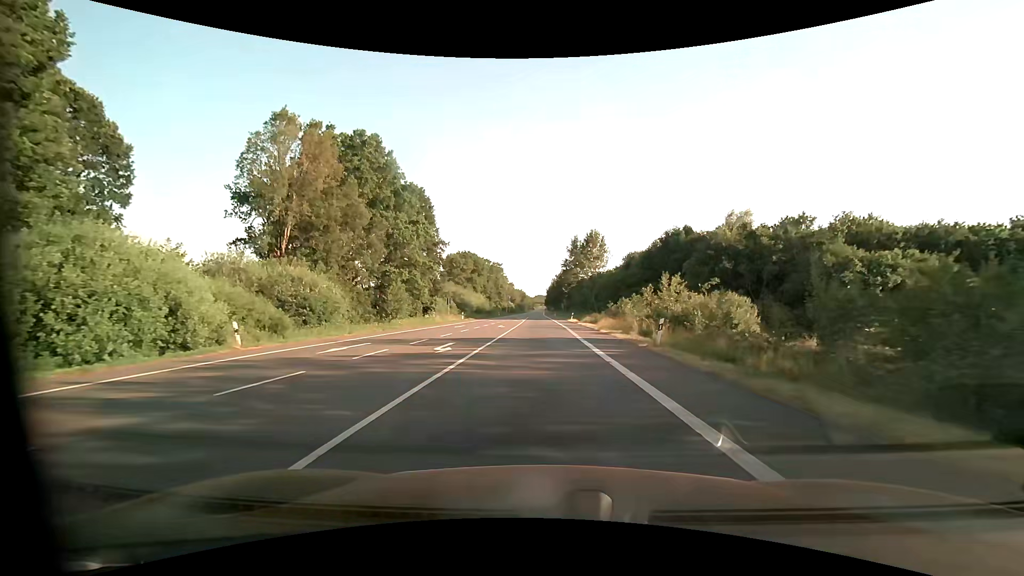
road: primary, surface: asphalt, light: Day
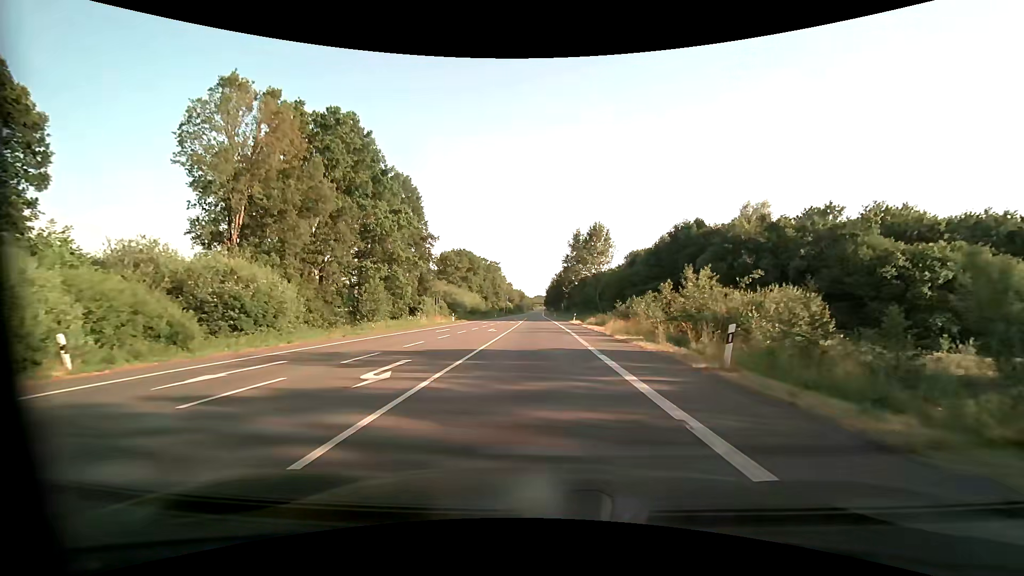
(0.0, +7.0) m; 0°
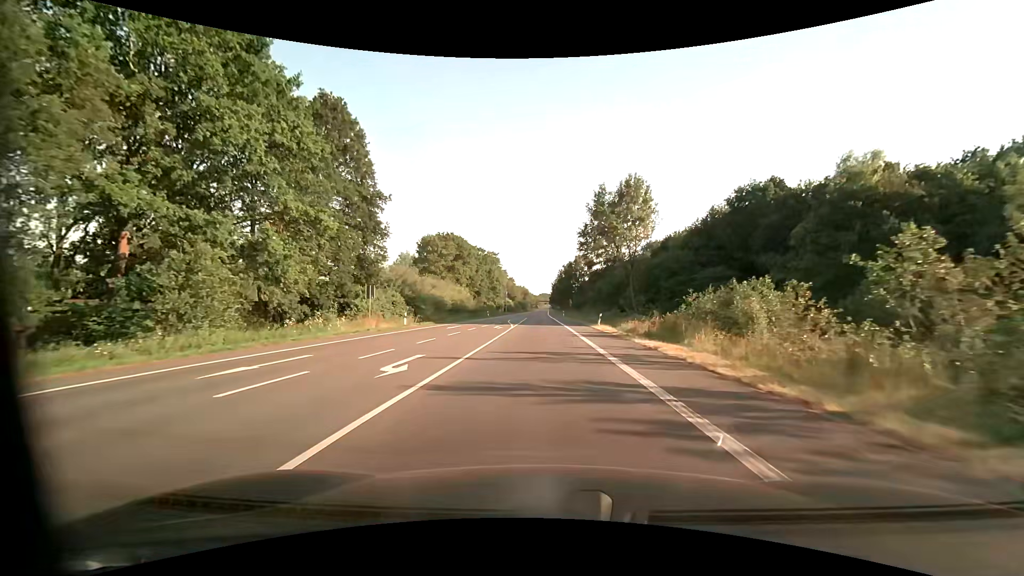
(0.0, +24.2) m; 0°
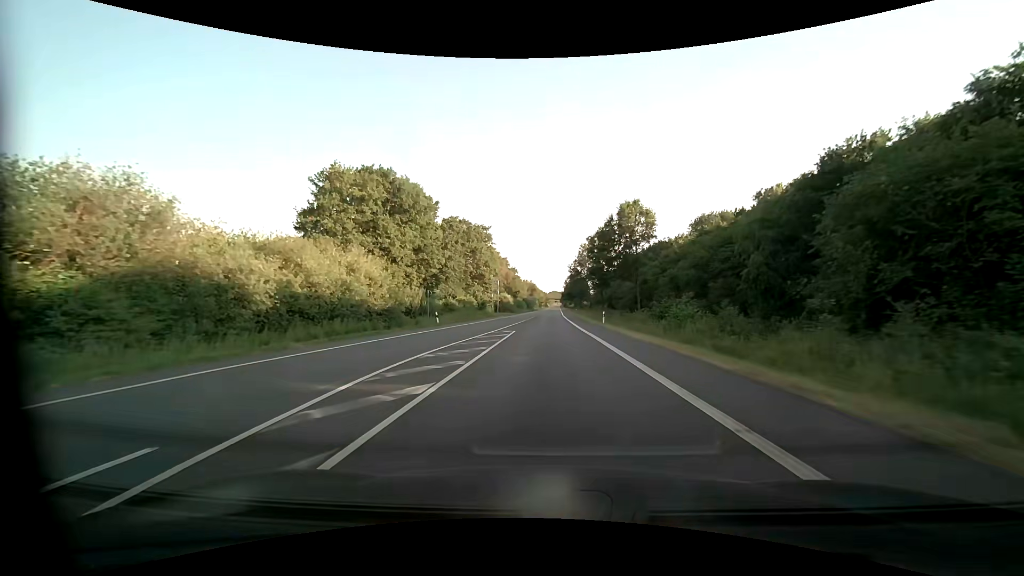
(-0.5, +48.8) m; -2°
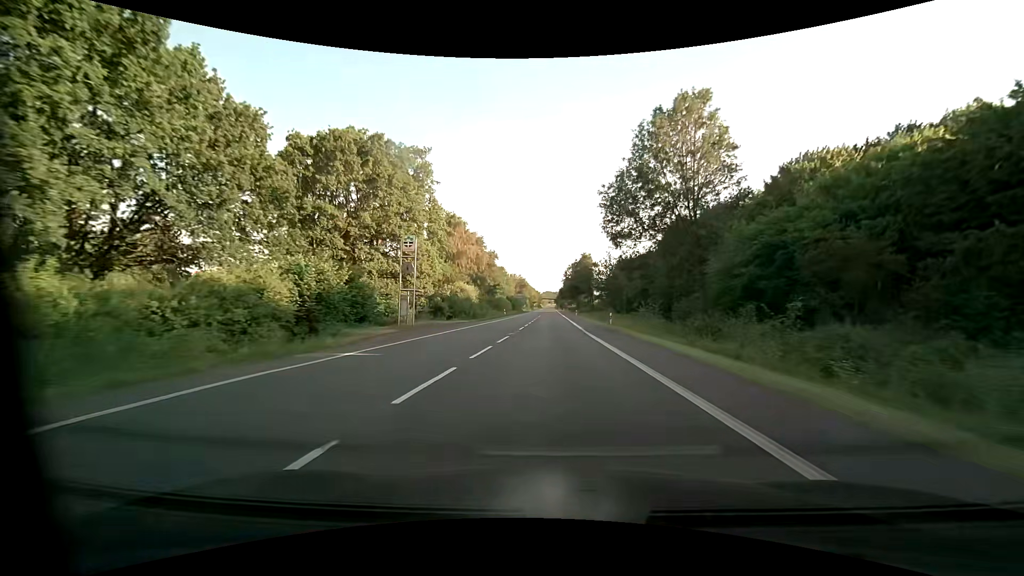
(+0.8, +53.4) m; +1°
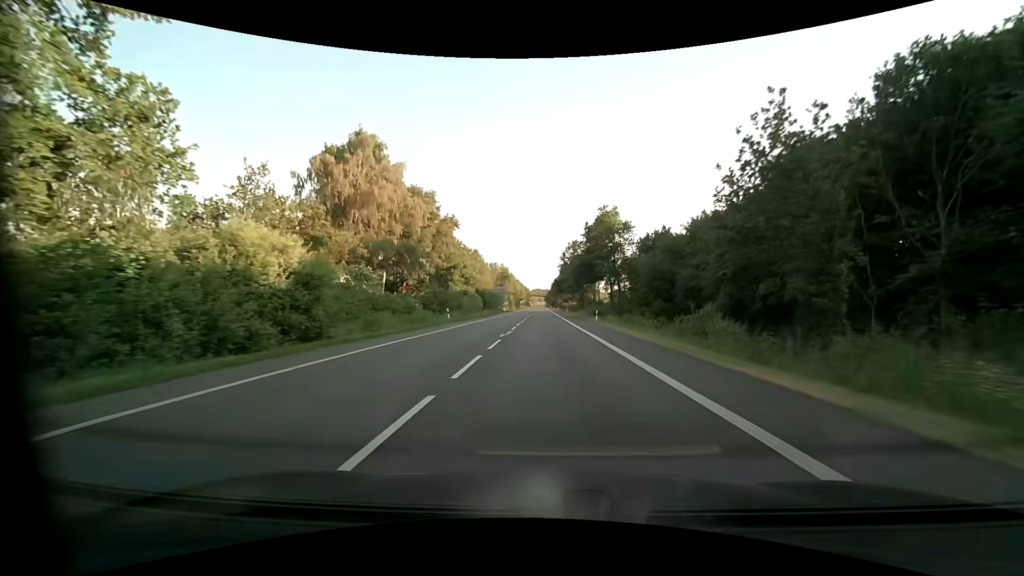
(+0.4, +45.7) m; +1°
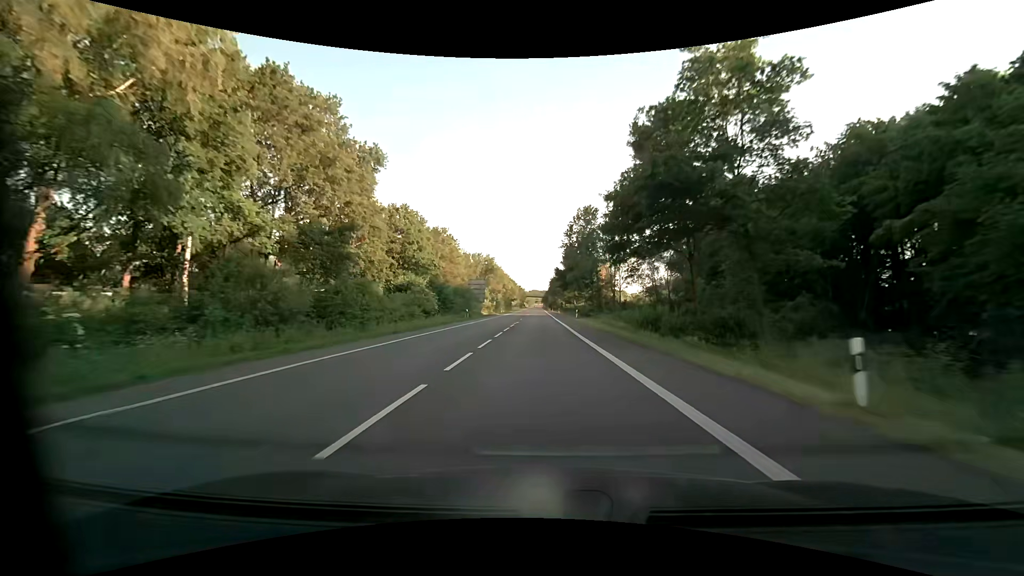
(+0.3, +35.0) m; 0°
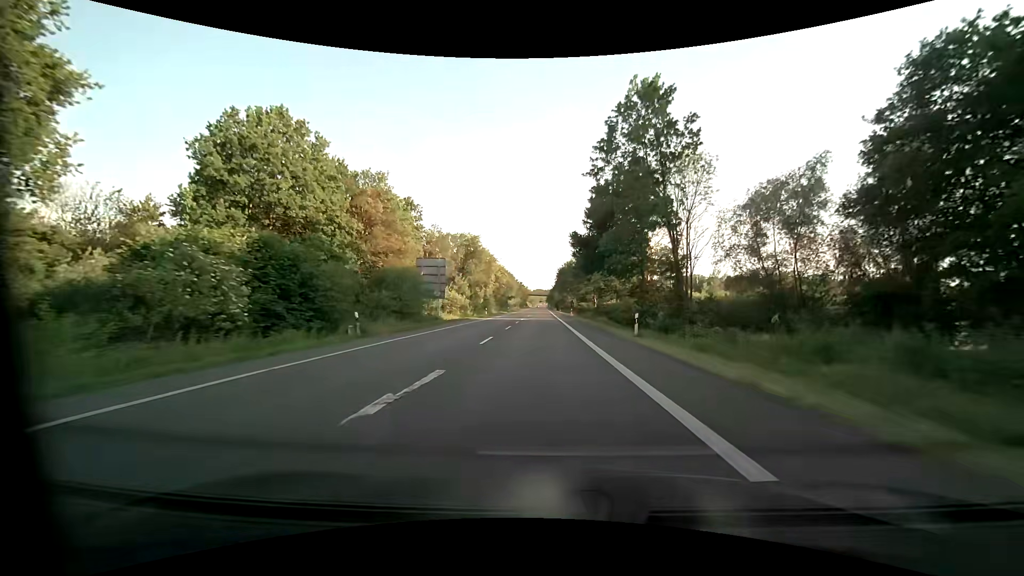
(-0.1, +34.9) m; -1°
(0, +10) (0, +20) (0, +30) (0, +40) (0, +50) (-1, +60) (-1, +70) (-1, +80) (-1, +90) (-1, +100) m
